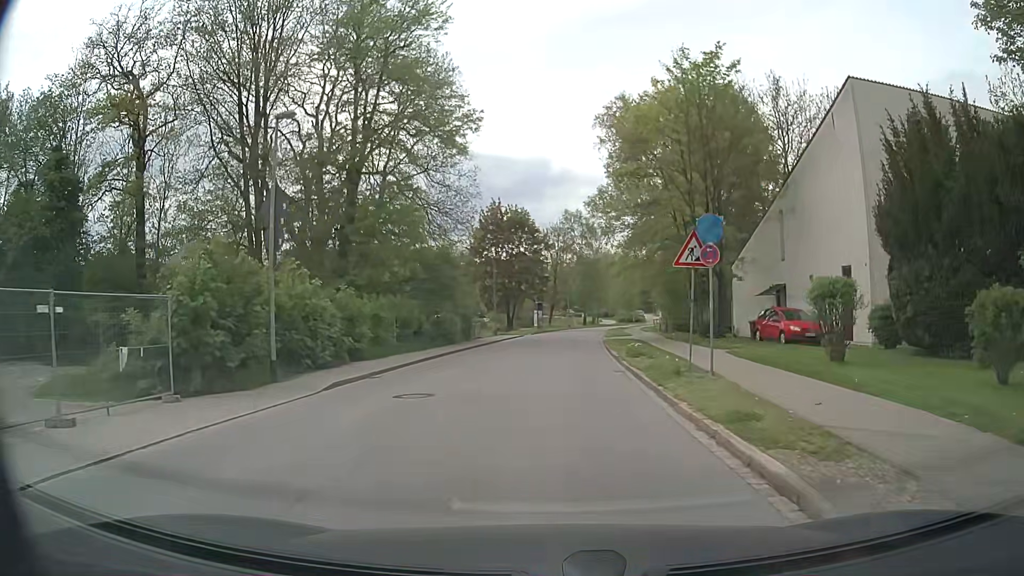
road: residential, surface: asphalt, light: Day
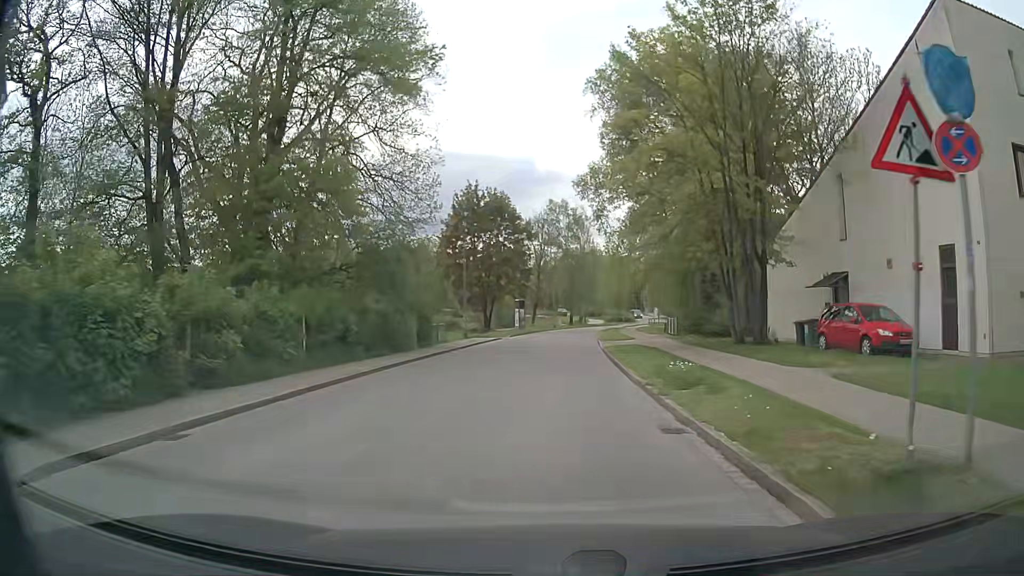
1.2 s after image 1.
(+0.2, +9.1) m; +2°
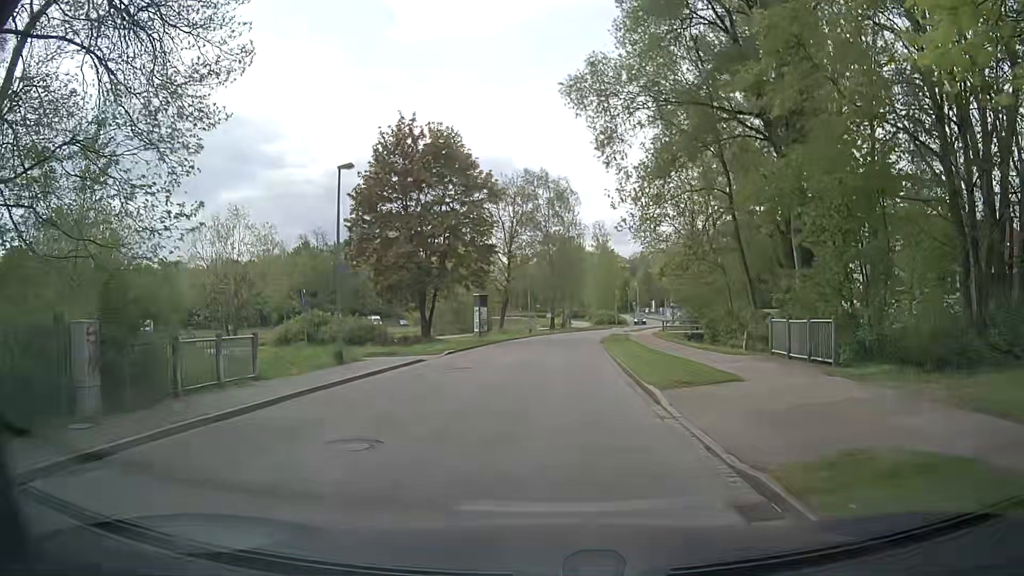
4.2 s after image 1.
(+0.4, +22.7) m; +2°
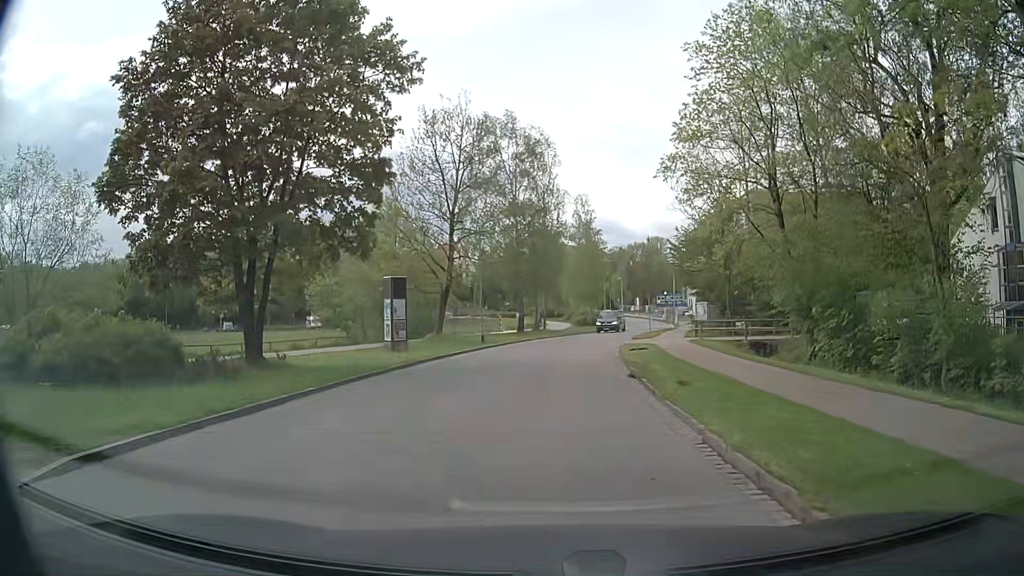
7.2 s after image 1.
(+0.5, +22.5) m; +3°
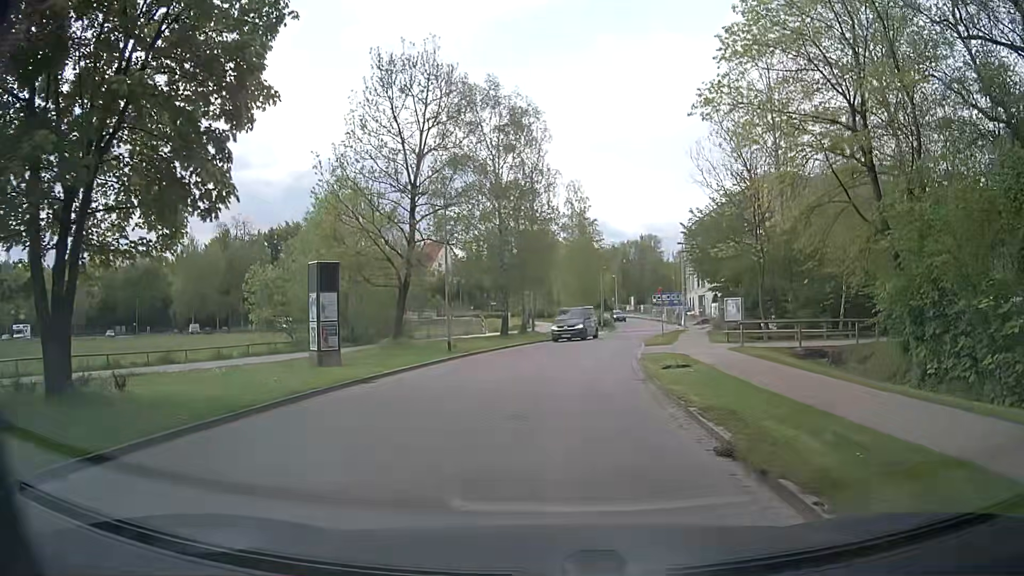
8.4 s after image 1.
(0.0, +9.0) m; +1°
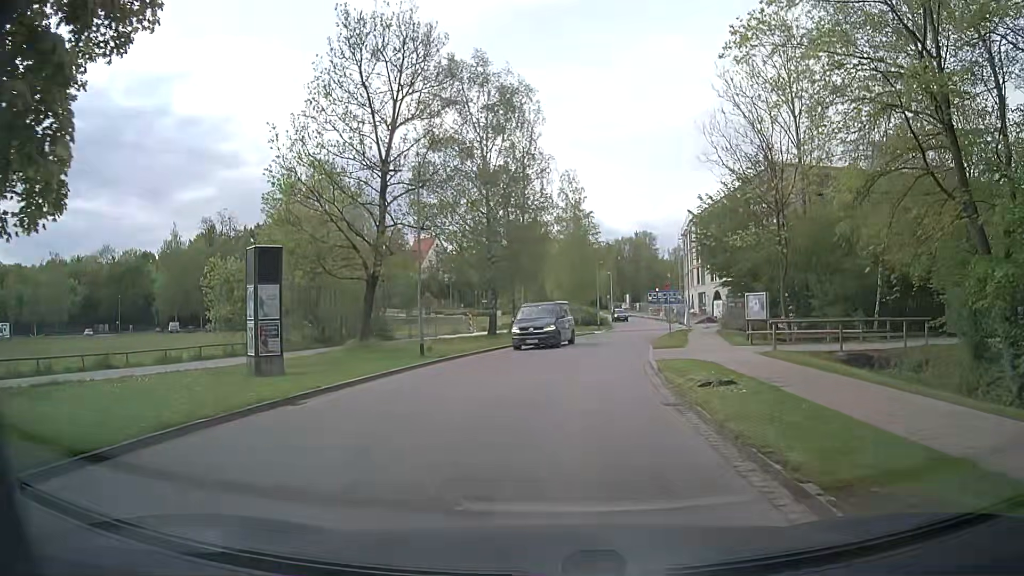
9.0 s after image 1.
(0.0, +4.5) m; -1°
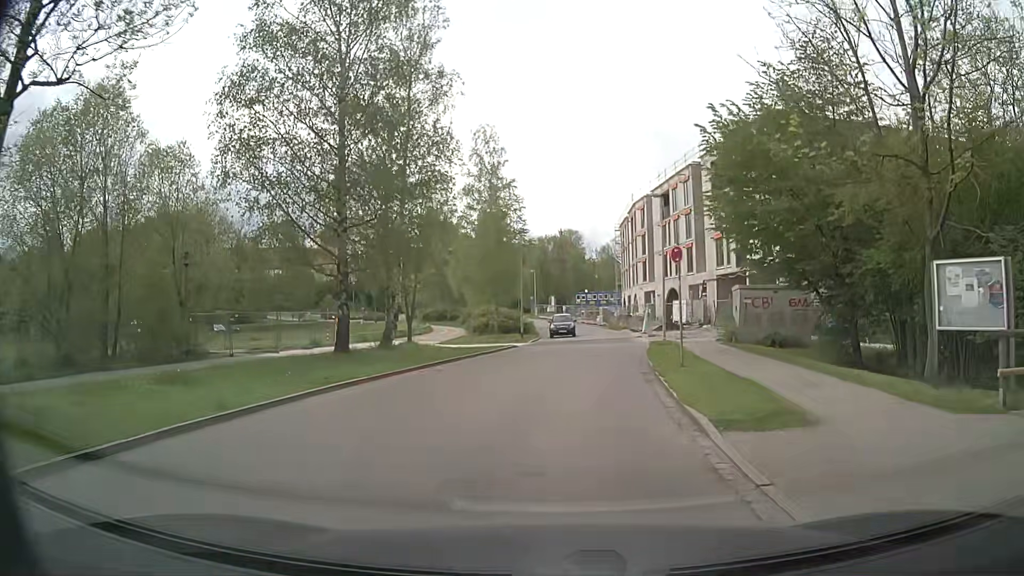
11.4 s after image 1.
(+1.1, +18.2) m; +7°
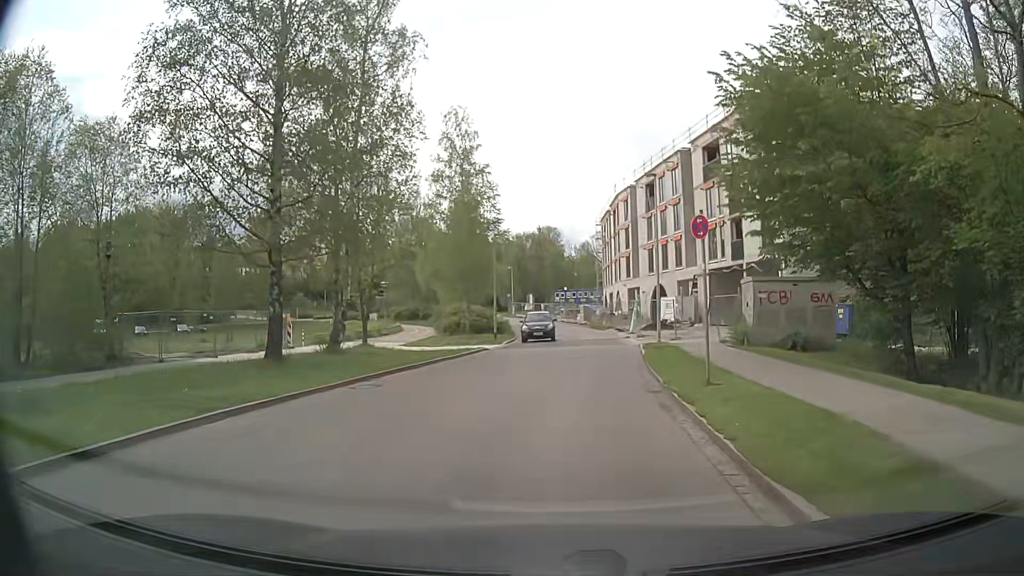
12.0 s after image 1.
(+0.1, +4.6) m; +2°
(0, +10) (+1, +20) (+2, +30) (+2, +40) (+2, +50) (+1, +60) (0, +70) (-3, +80) (-5, +89) (-8, +99) m
